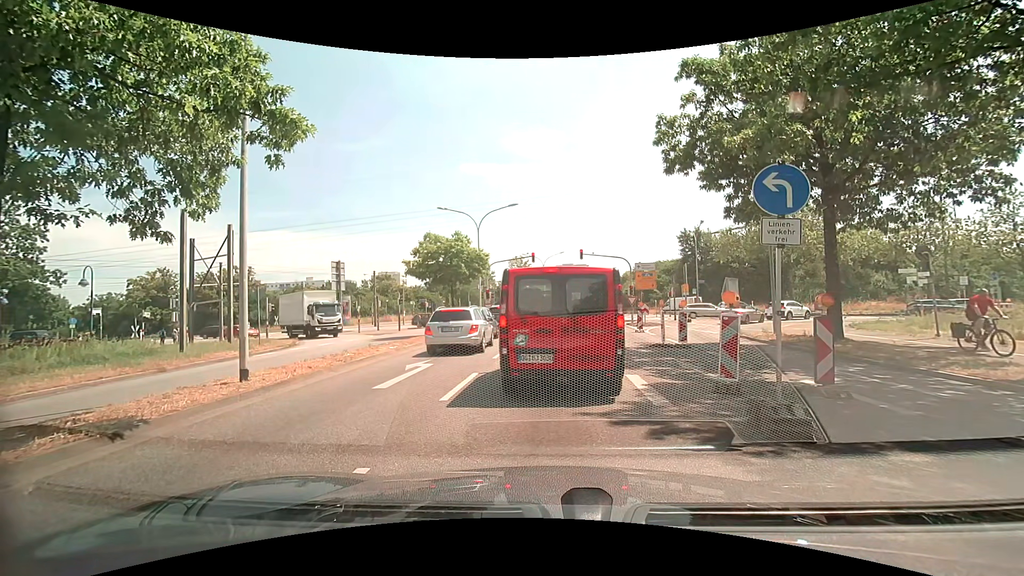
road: secondary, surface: asphalt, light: Day
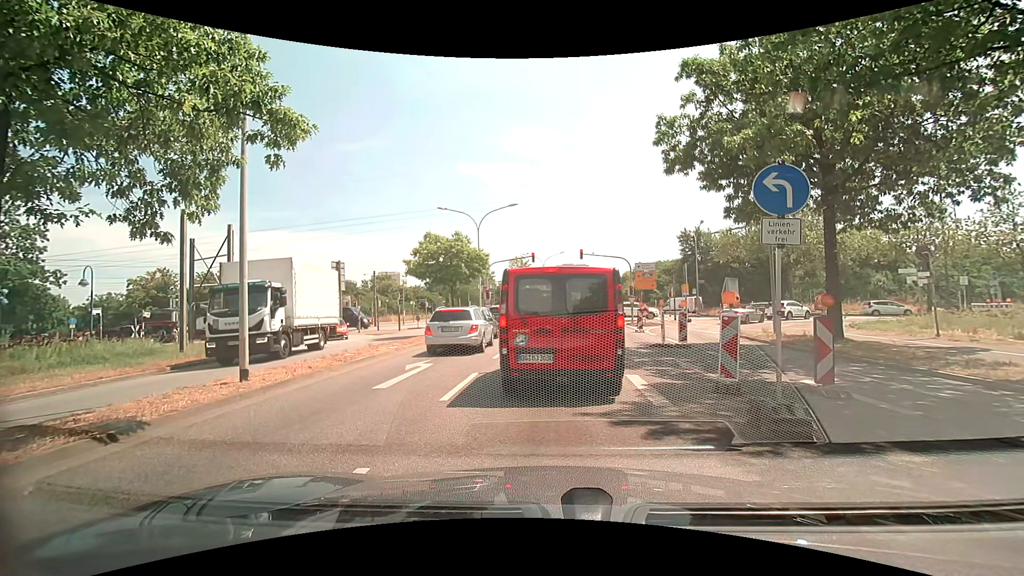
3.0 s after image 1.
(0.0, 0.0) m; 0°
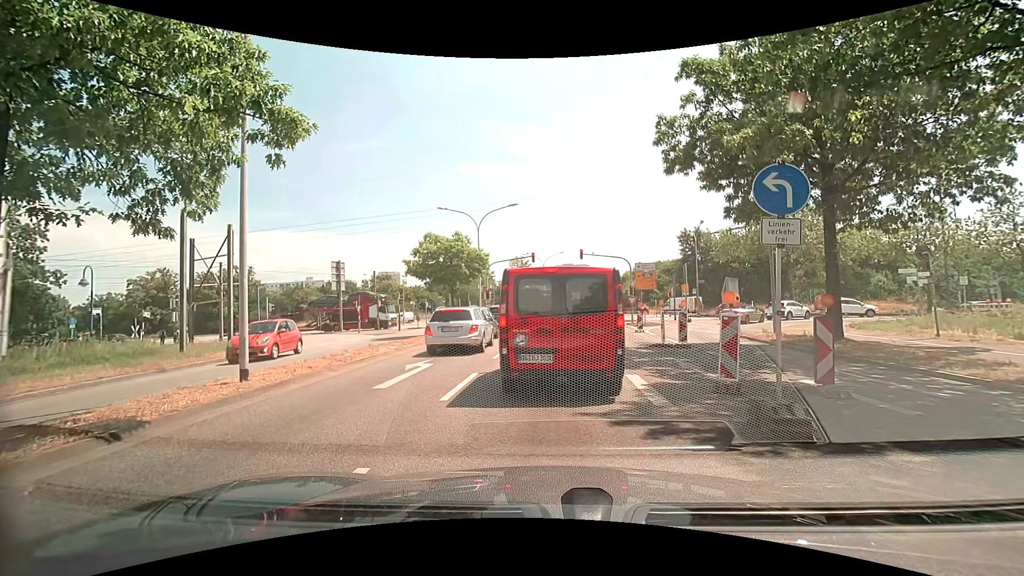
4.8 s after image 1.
(0.0, 0.0) m; 0°
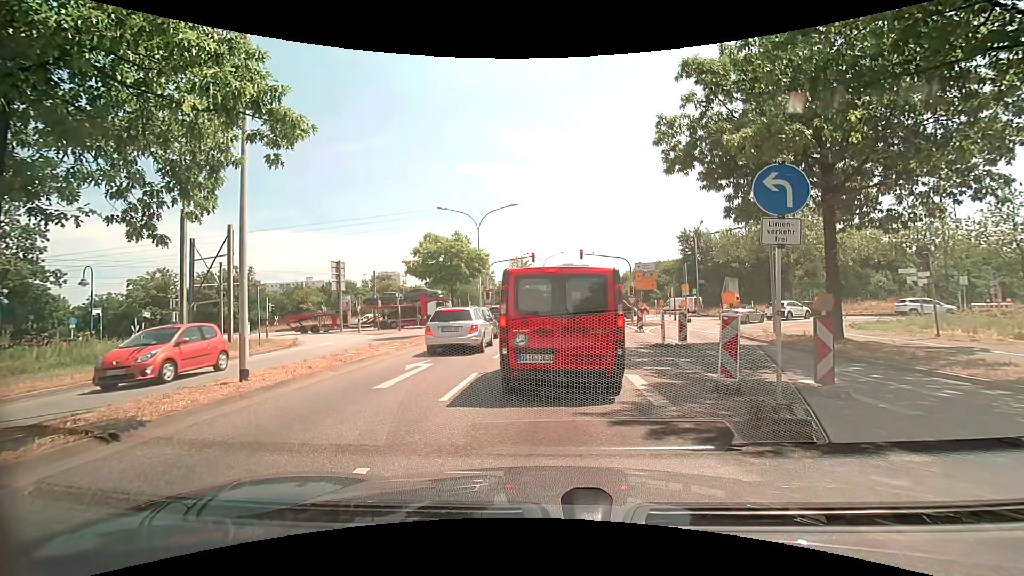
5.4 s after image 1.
(0.0, 0.0) m; 0°
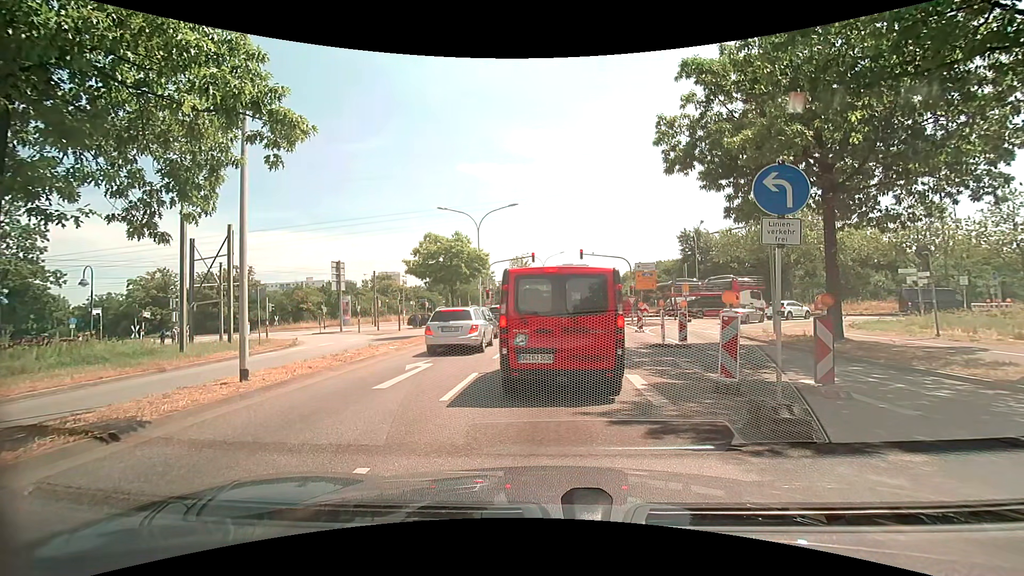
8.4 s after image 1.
(0.0, 0.0) m; 0°
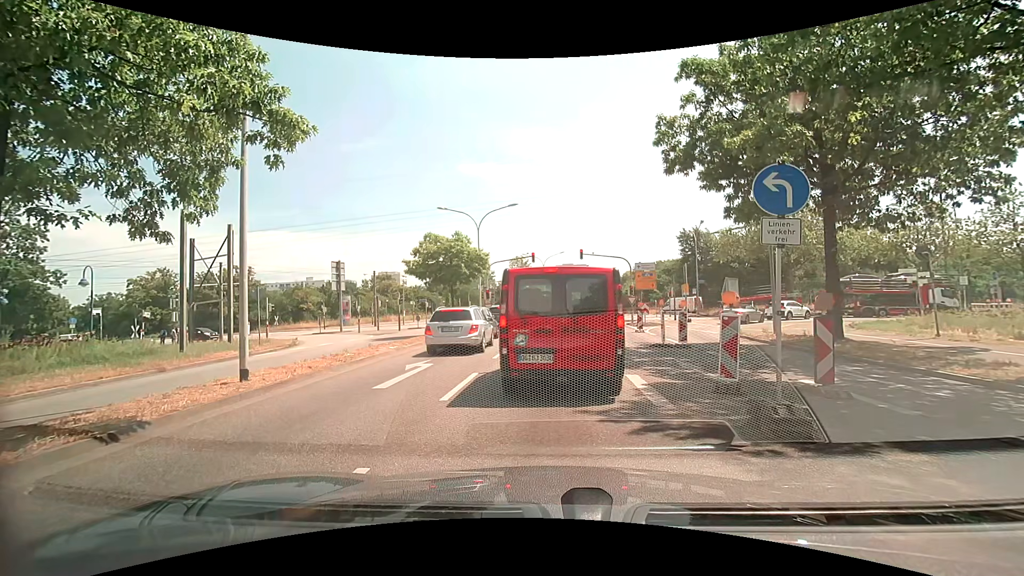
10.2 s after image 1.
(0.0, 0.0) m; 0°
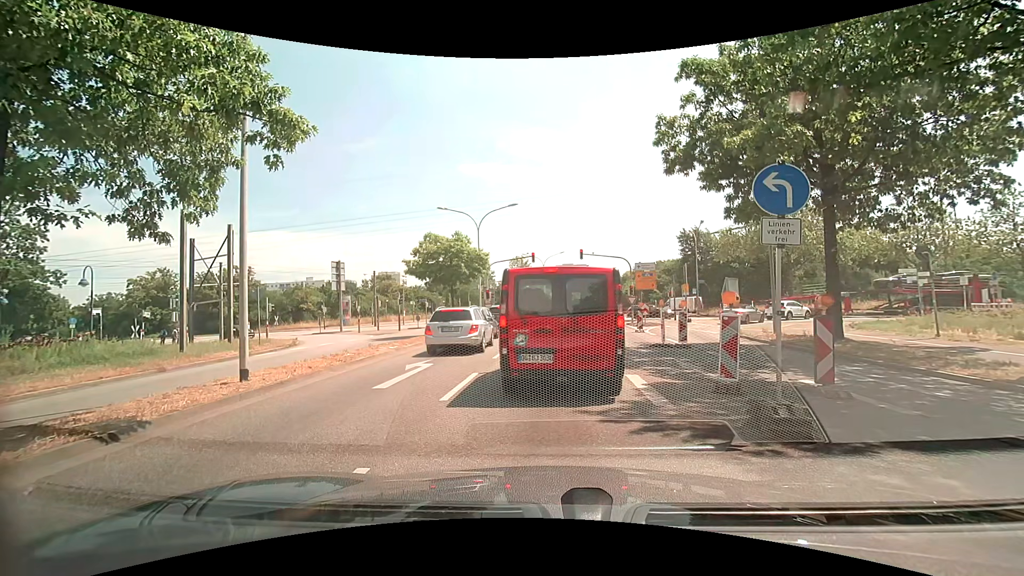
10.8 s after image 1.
(0.0, 0.0) m; 0°
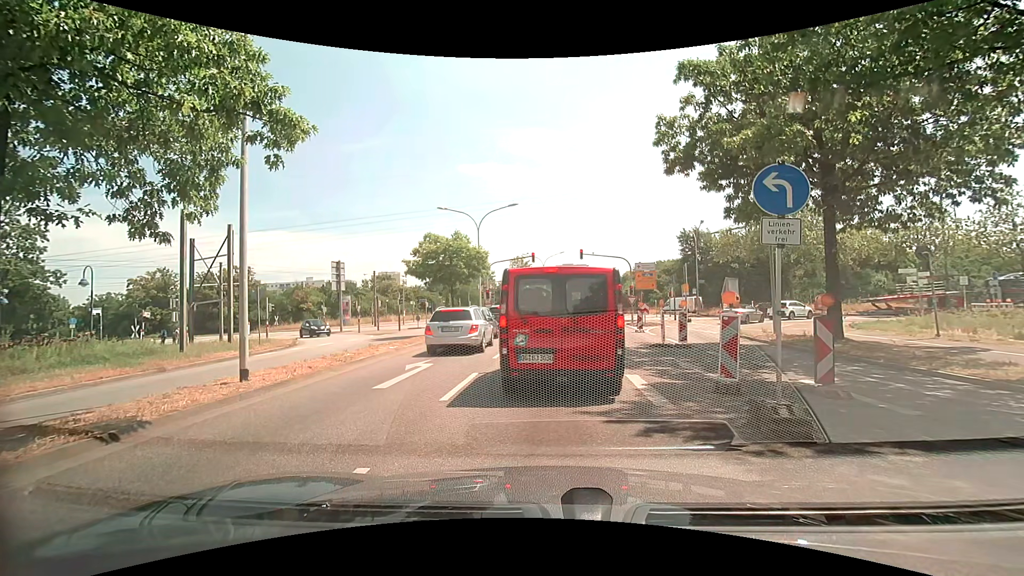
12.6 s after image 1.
(0.0, 0.0) m; 0°
(0, +10) (0, +20) (0, +30) (+1, +40) (+1, +50) (-2, +60) (-7, +68) (-16, +72) (-26, +74) (-36, +75) m
